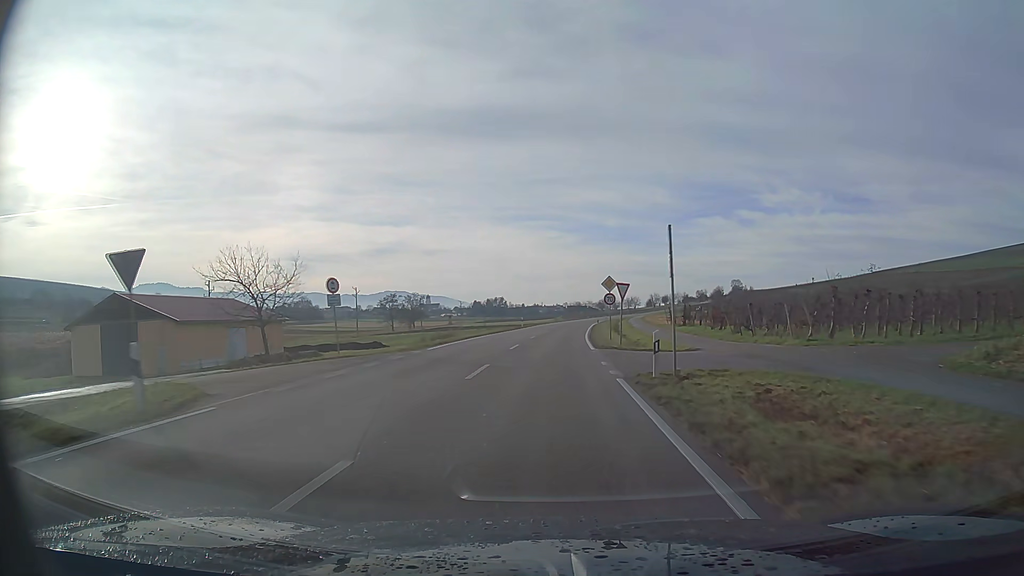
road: primary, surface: asphalt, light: Day
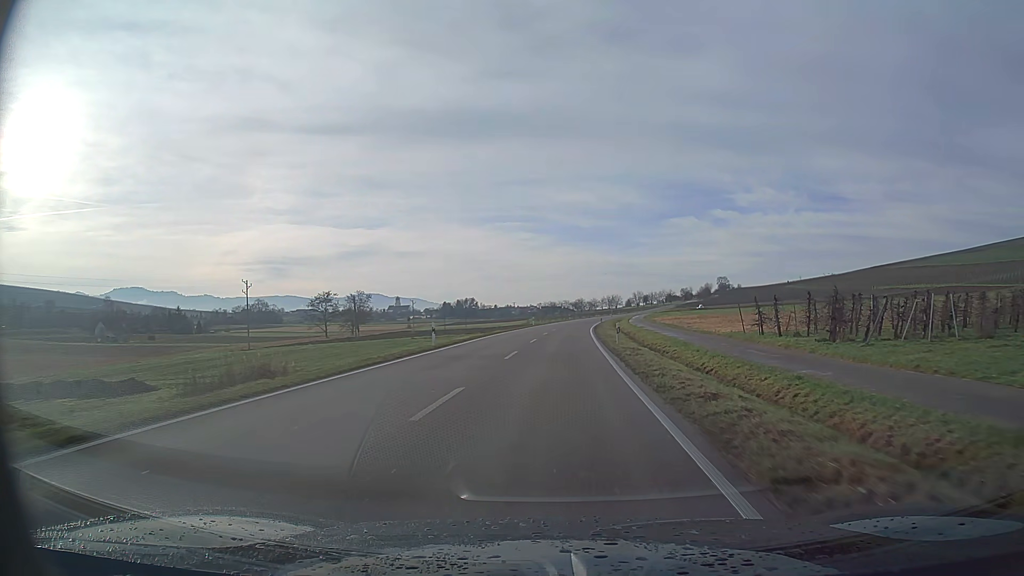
(+0.7, +41.8) m; +2°
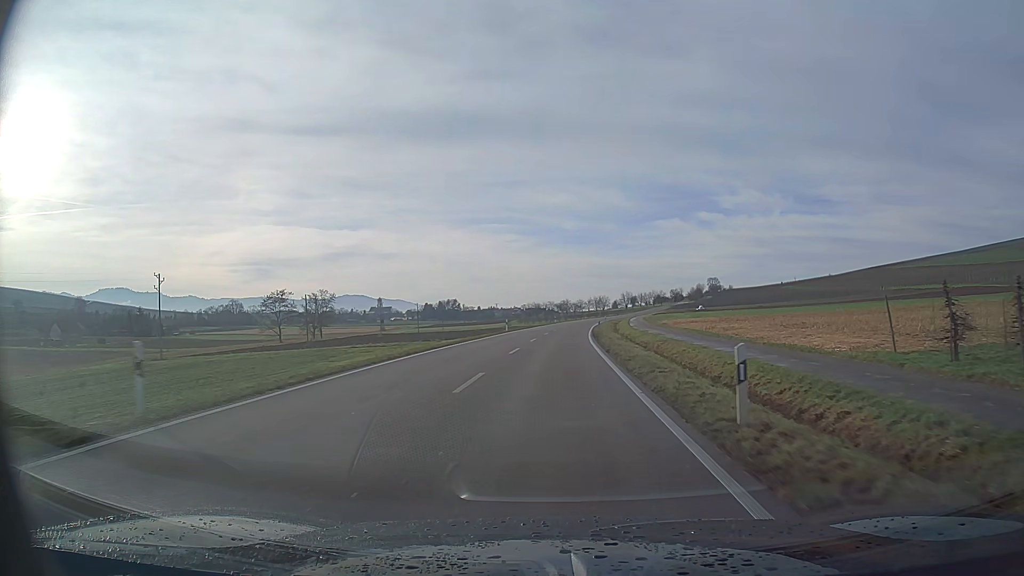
(+0.2, +20.9) m; +1°
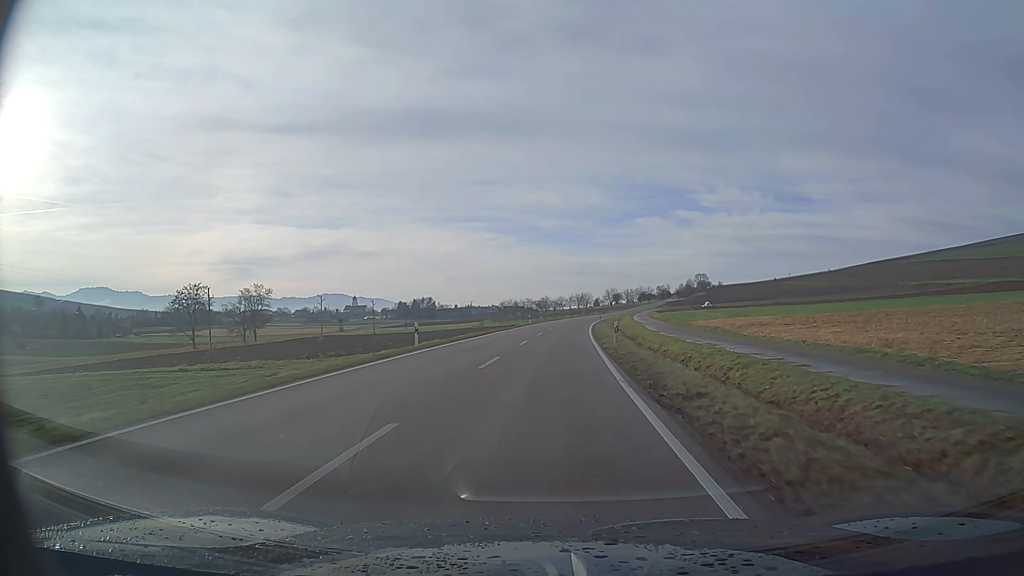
(+0.5, +31.3) m; +2°
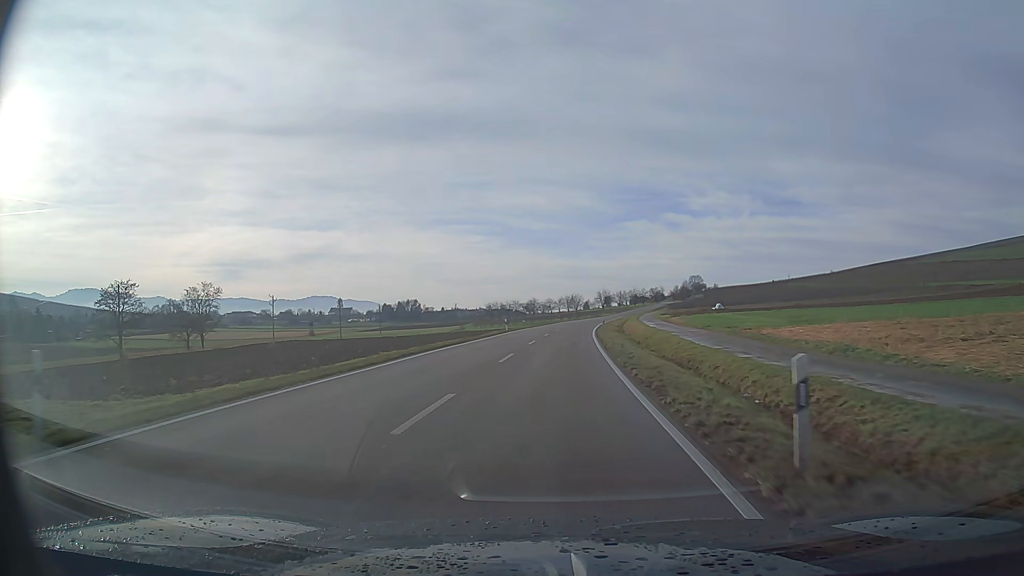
(+0.2, +20.9) m; +1°
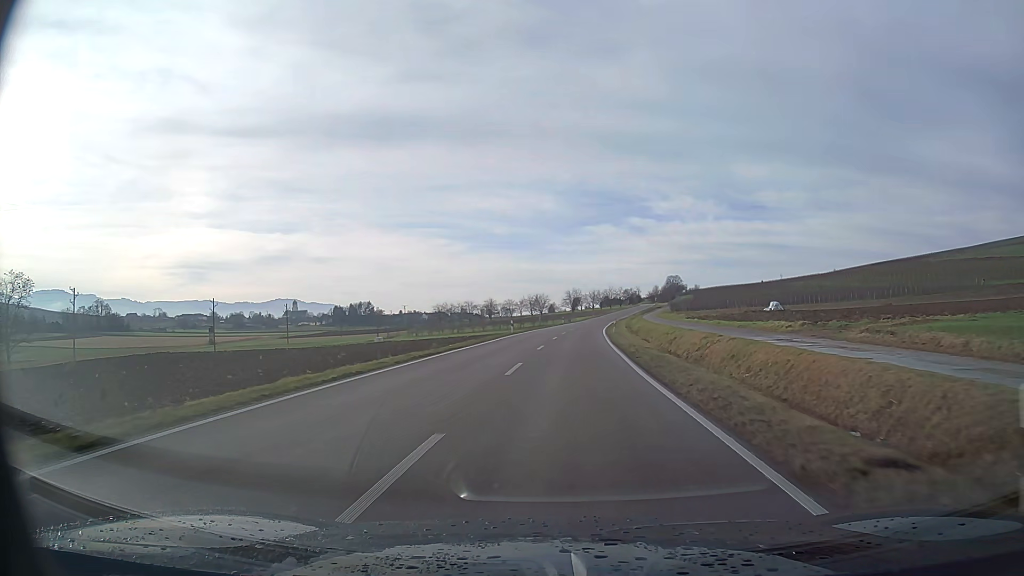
(+1.2, +52.1) m; +3°
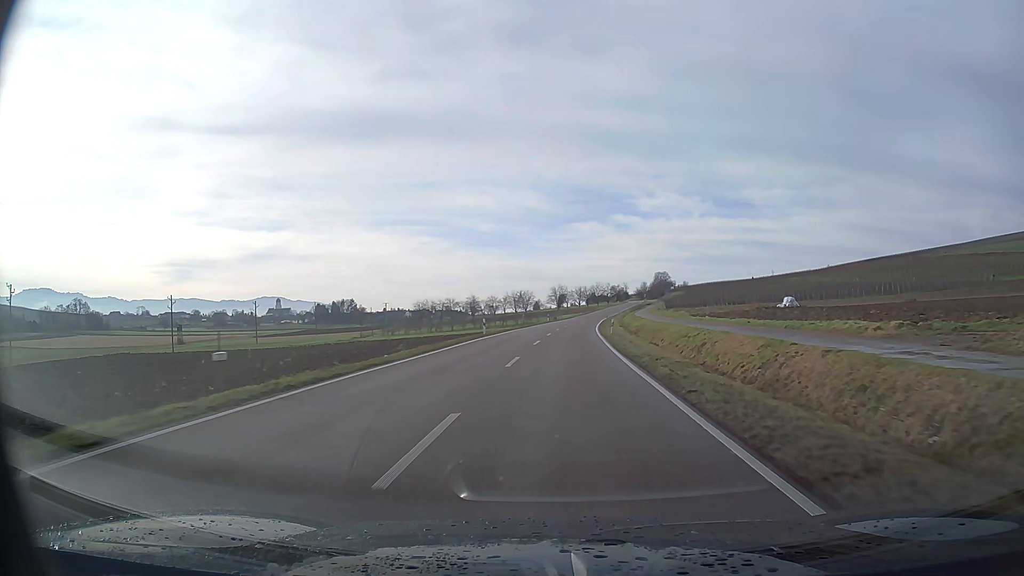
(+0.1, +10.4) m; +1°
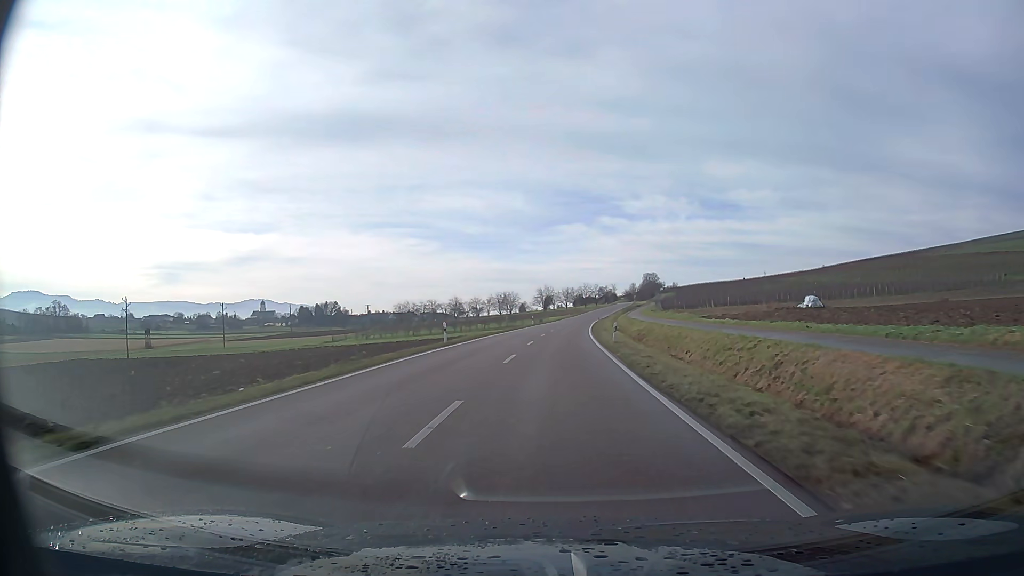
(+0.1, +10.4) m; +1°
(0, +10) (0, +20) (0, +30) (+1, +40) (+1, +50) (+2, +60) (+2, +70) (+3, +80) (+4, +90) (+4, +100) m
